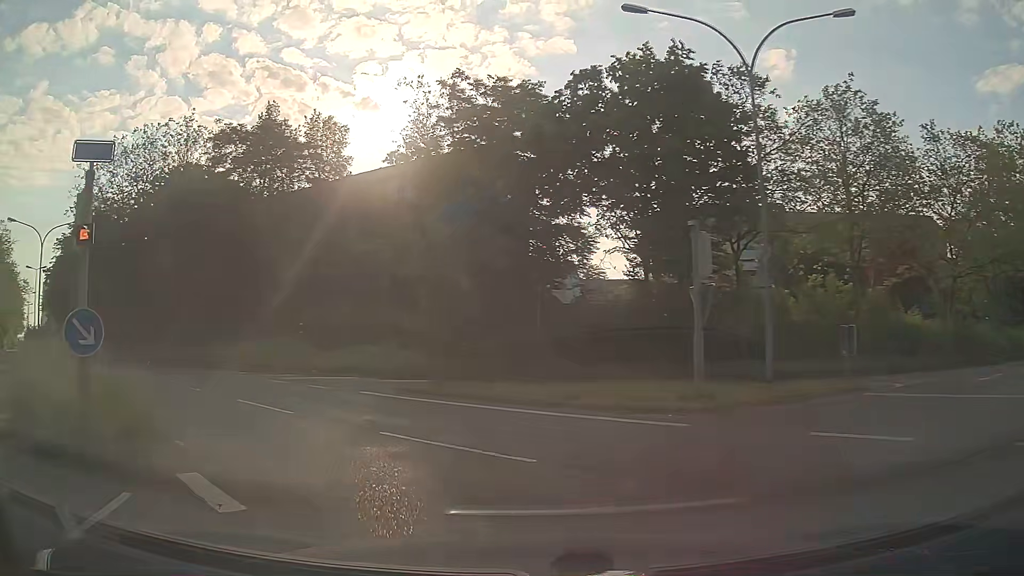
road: secondary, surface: asphalt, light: Day
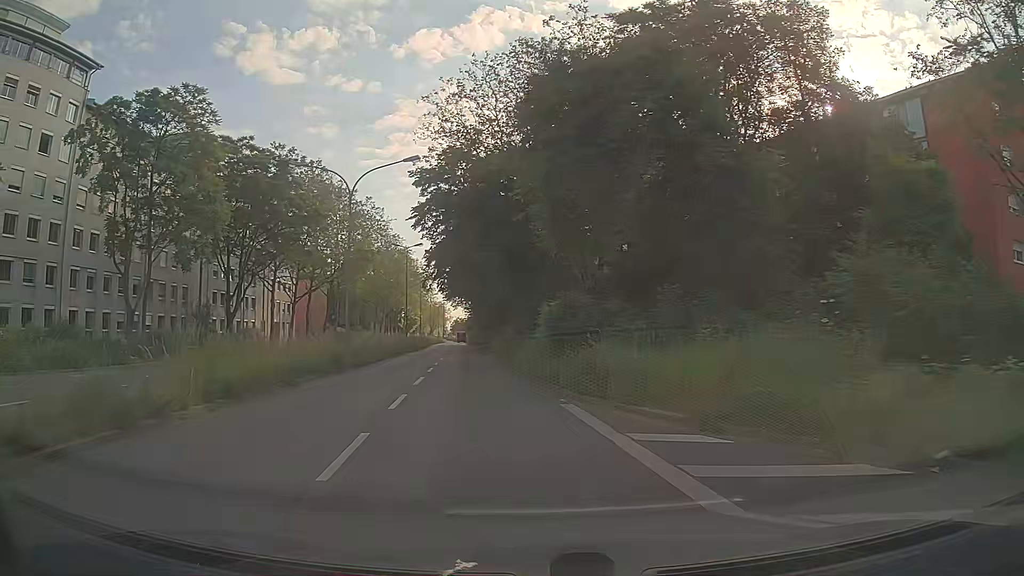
(-6.4, +17.1) m; -38°
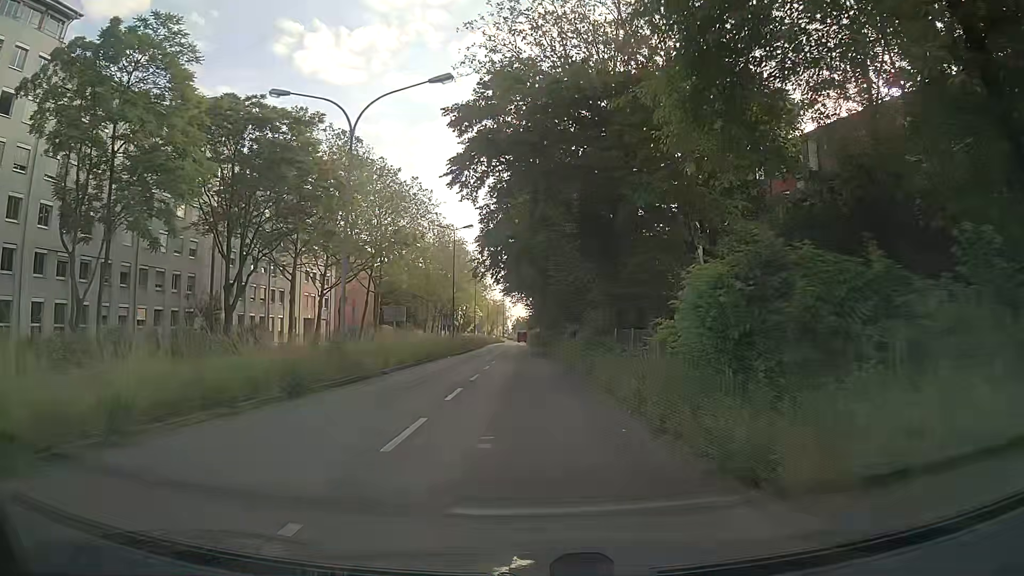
(-0.6, +10.6) m; -5°
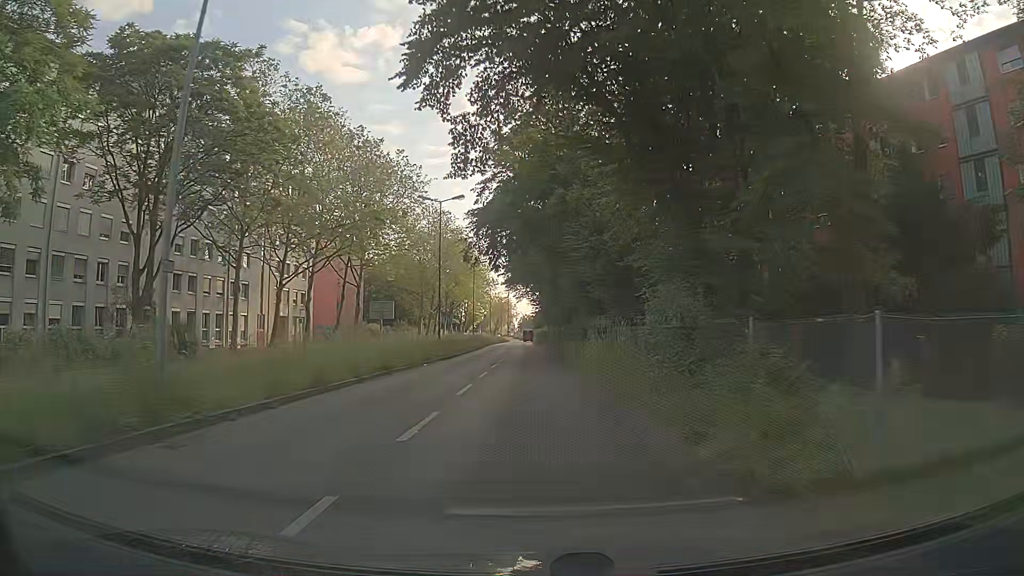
(0.0, +11.3) m; 0°
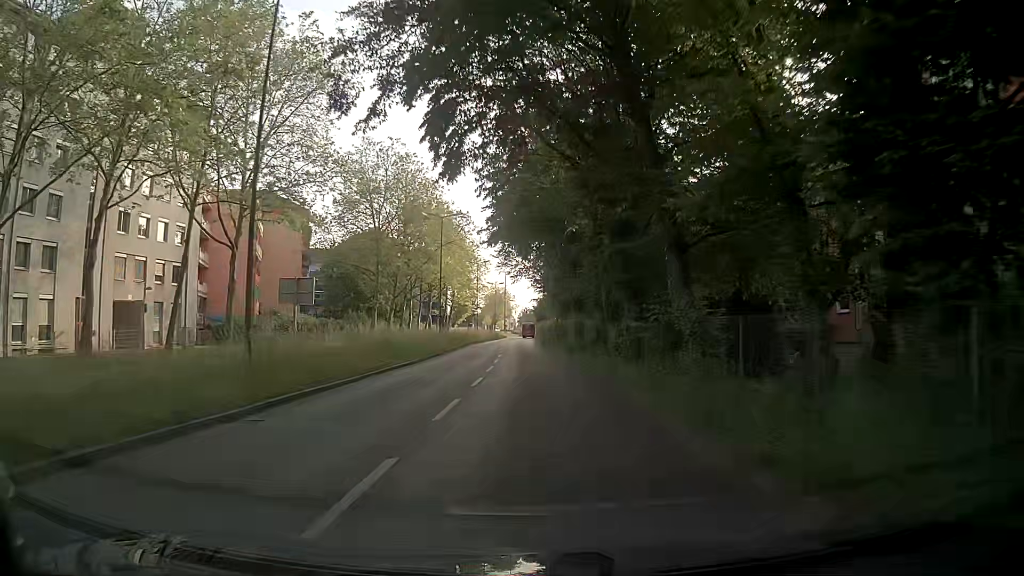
(-0.3, +29.0) m; 0°
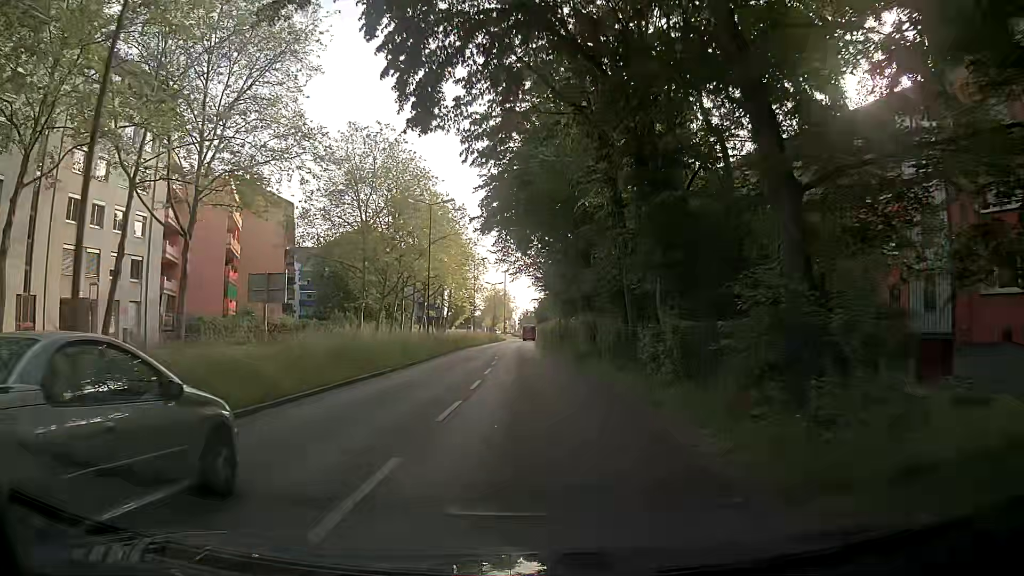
(-0.1, +5.8) m; -1°
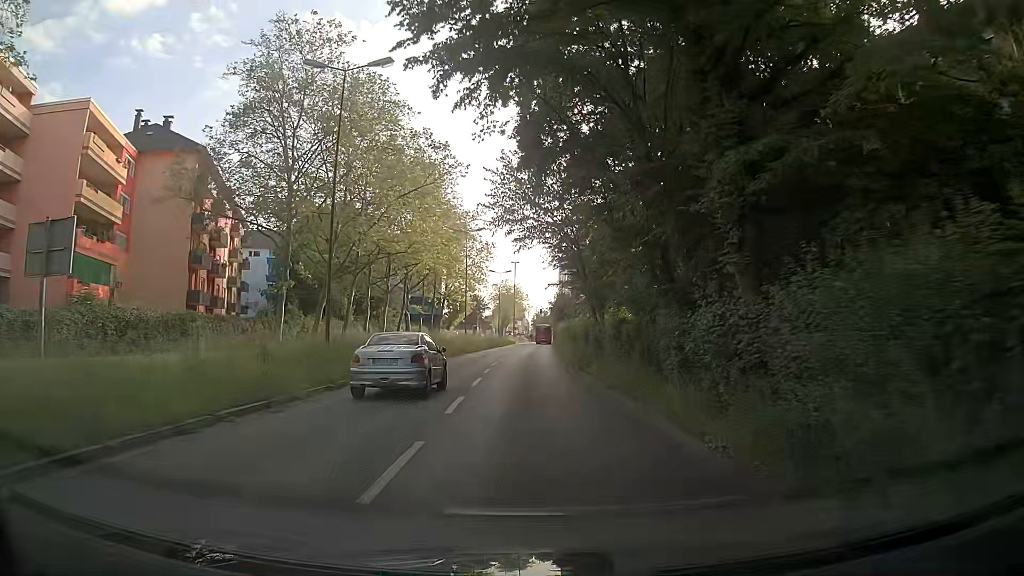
(+0.2, +23.0) m; -1°
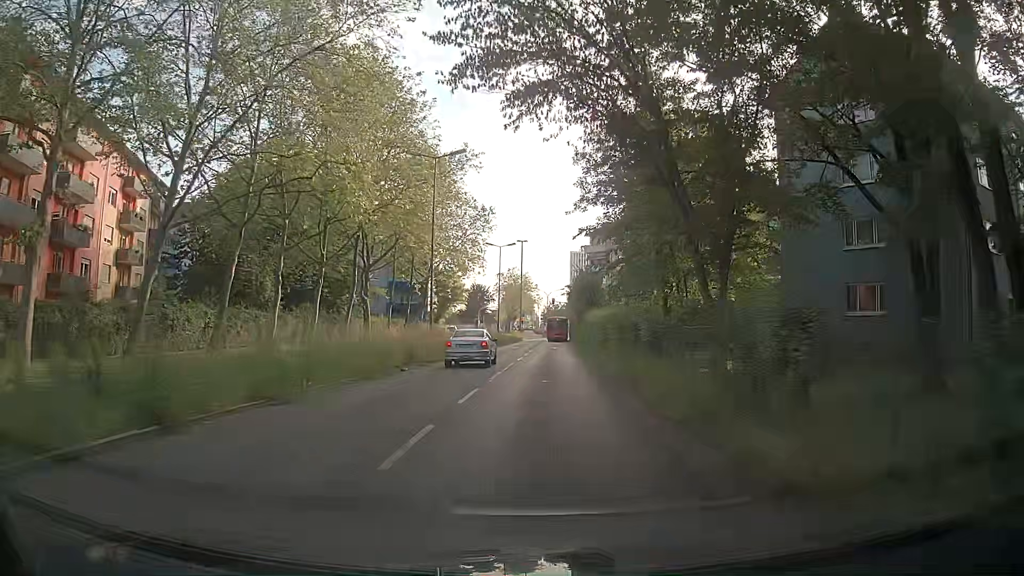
(-0.1, +22.9) m; -1°
